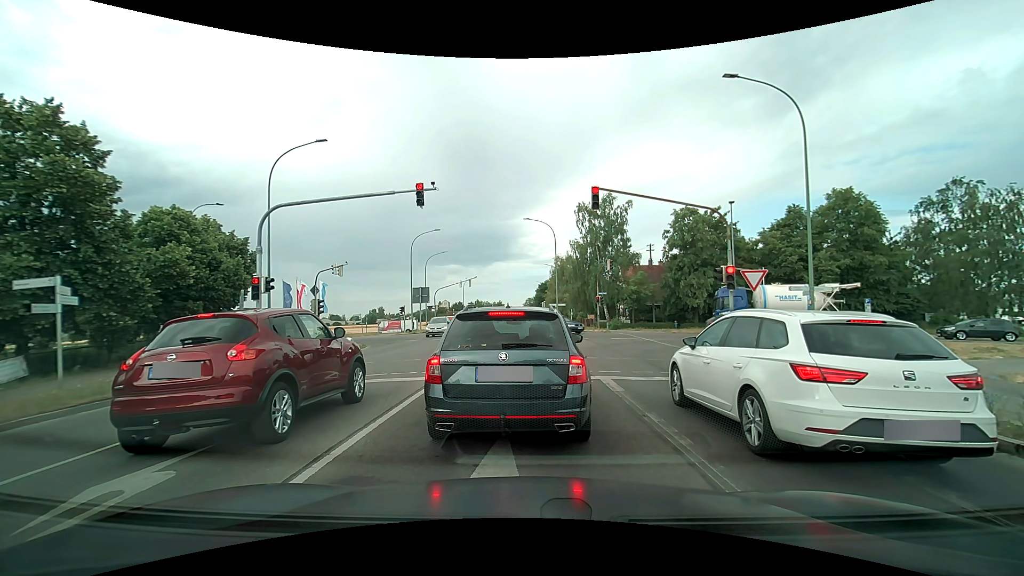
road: tertiary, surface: asphalt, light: Day
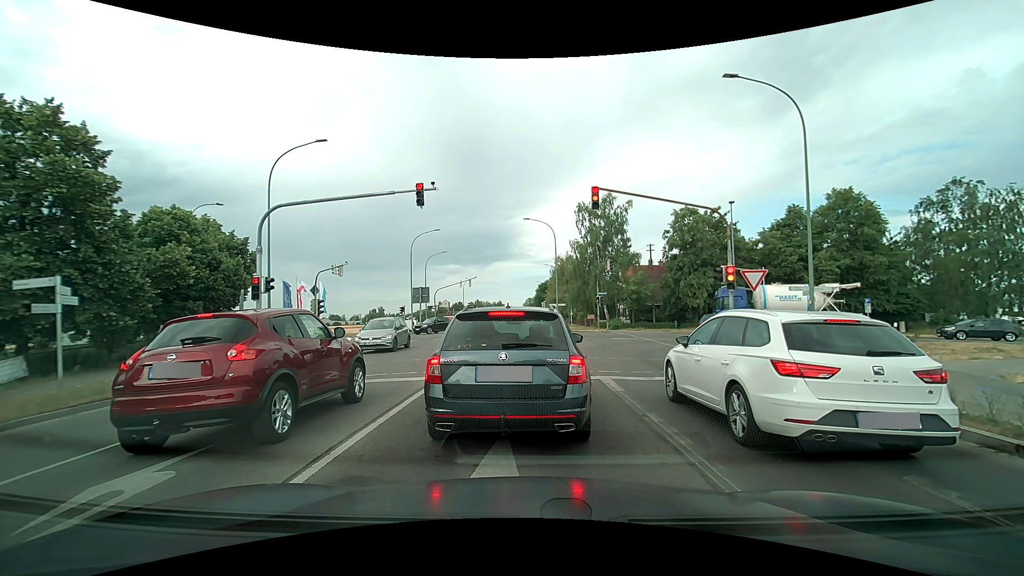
(0.0, 0.0) m; 0°
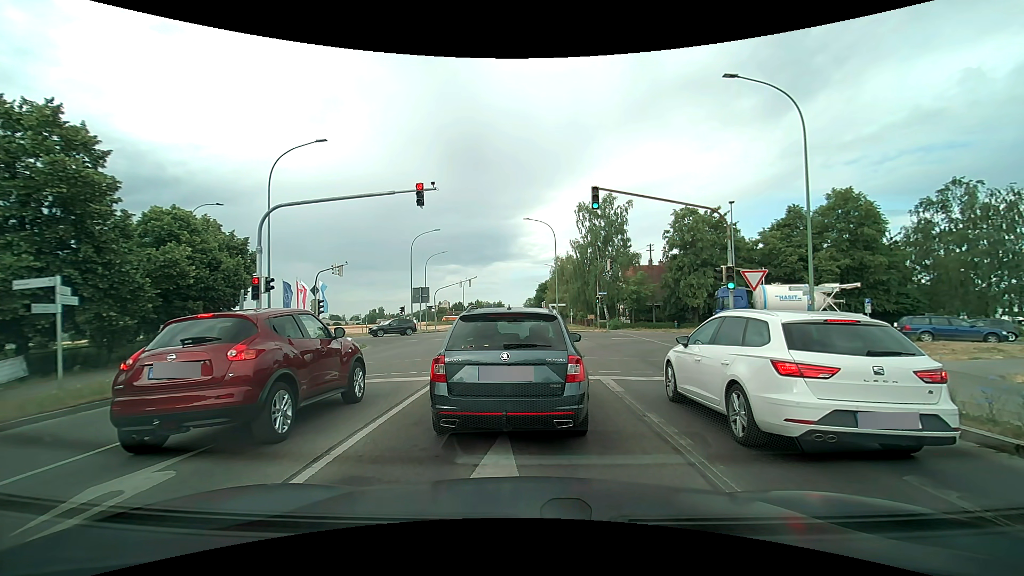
(0.0, 0.0) m; 0°
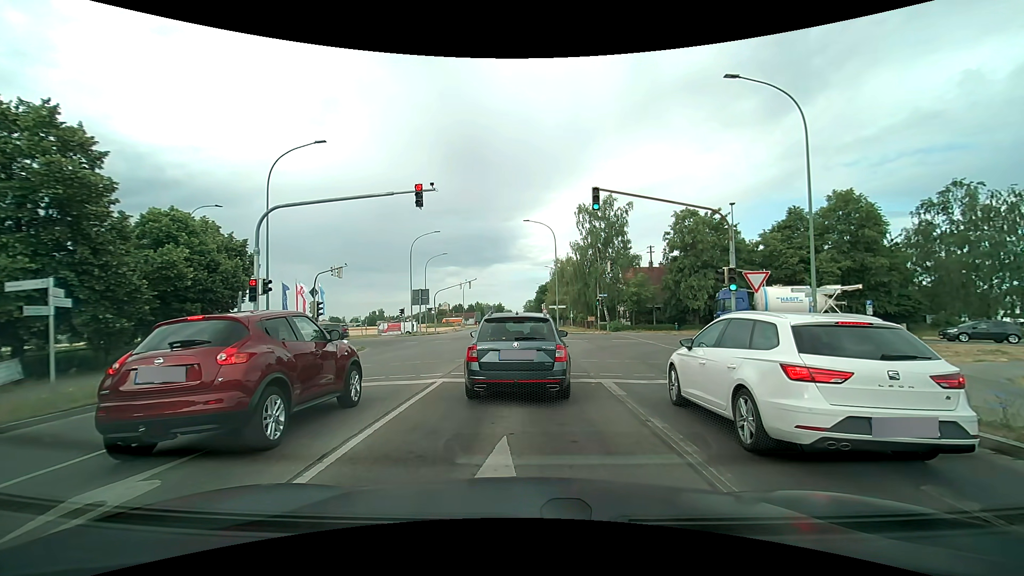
(0.0, +0.2) m; 0°
